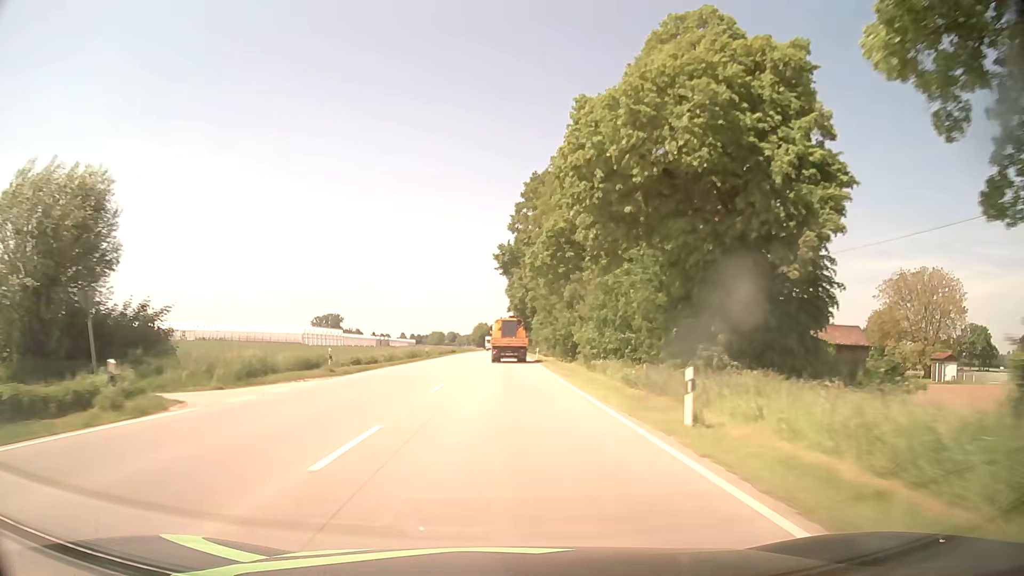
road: primary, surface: asphalt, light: Day
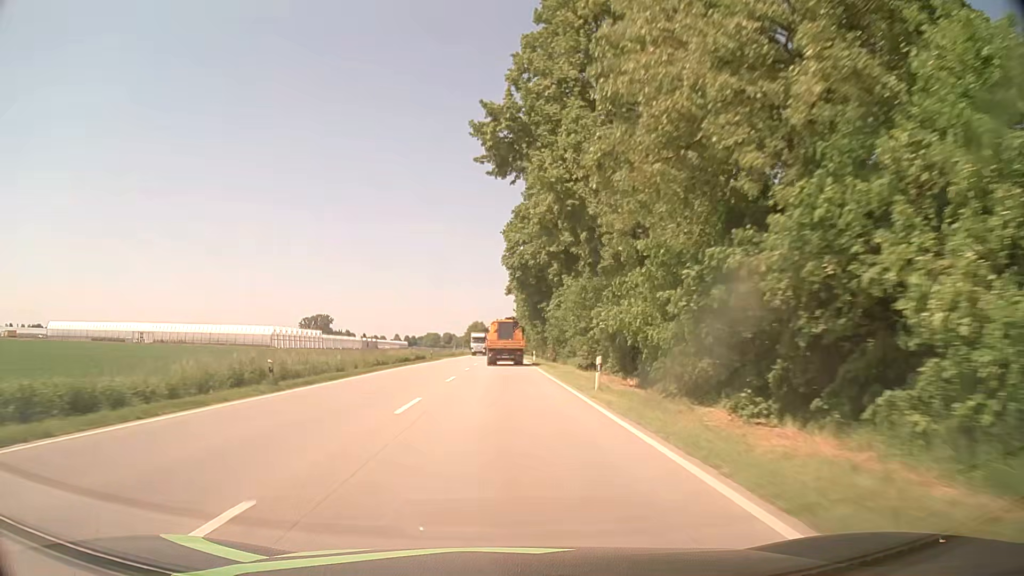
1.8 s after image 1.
(+0.4, +40.8) m; 0°
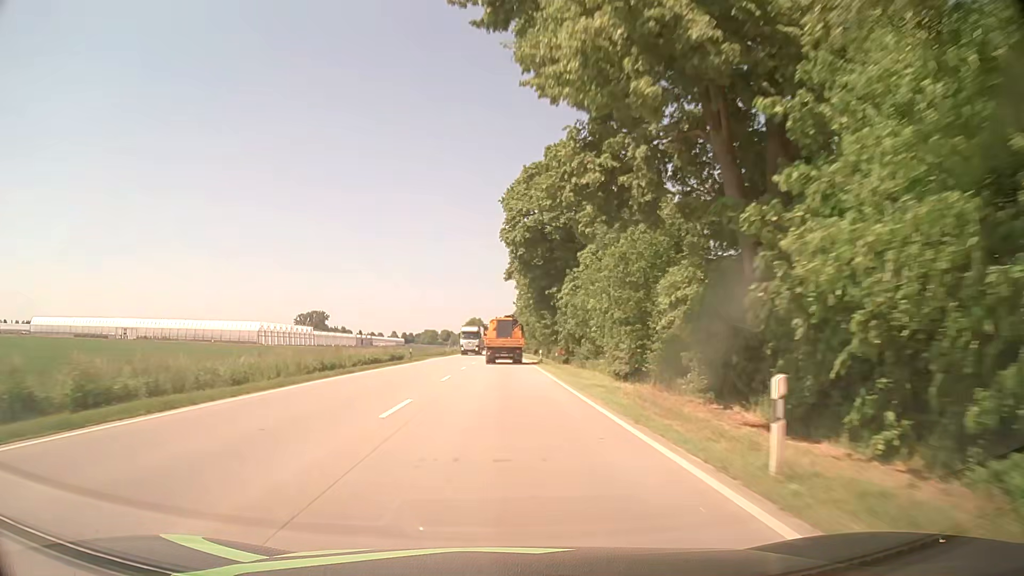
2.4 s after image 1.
(+0.1, +13.5) m; +1°
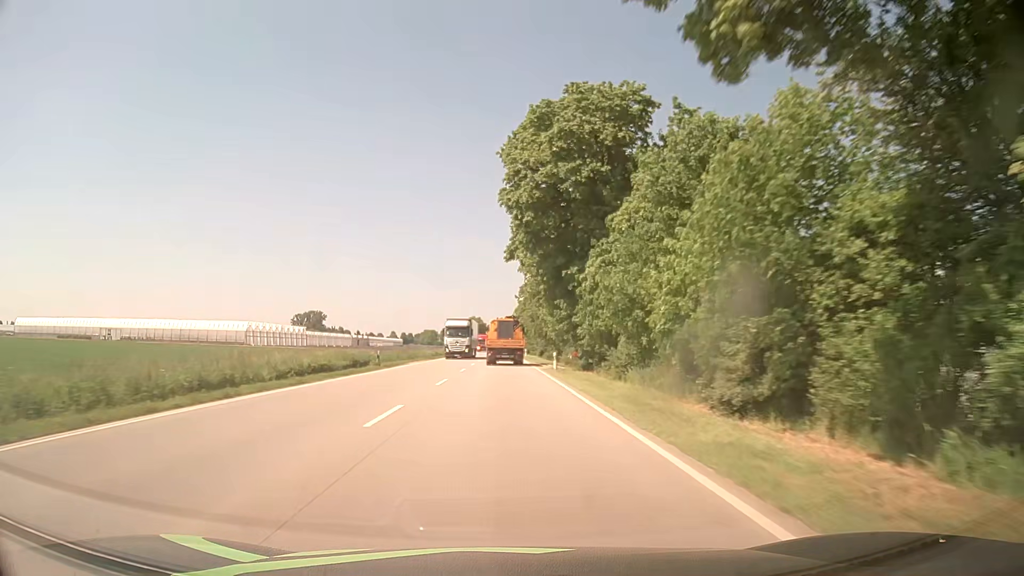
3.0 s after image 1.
(0.0, +13.5) m; 0°
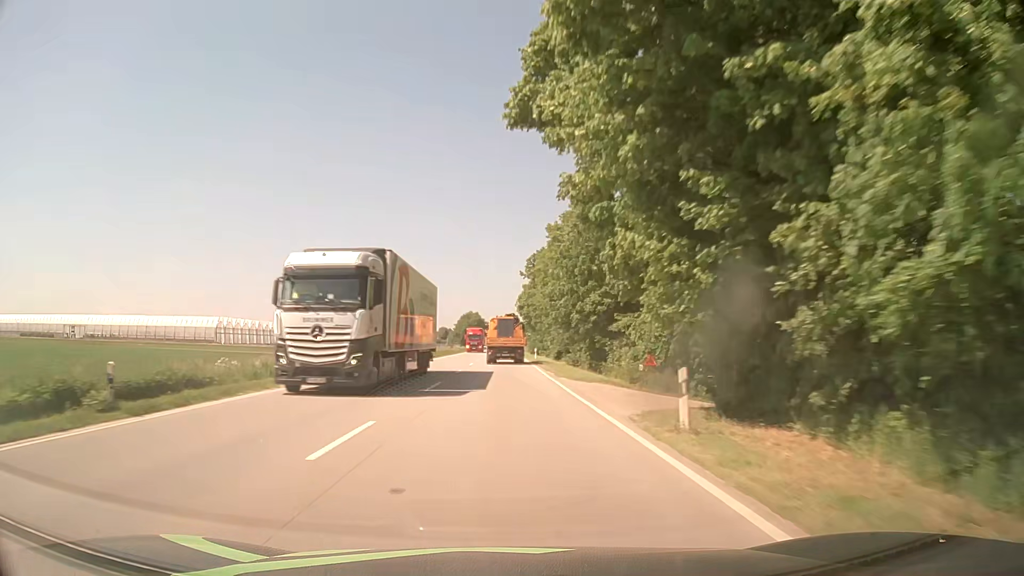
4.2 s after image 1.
(+0.2, +27.0) m; 0°
